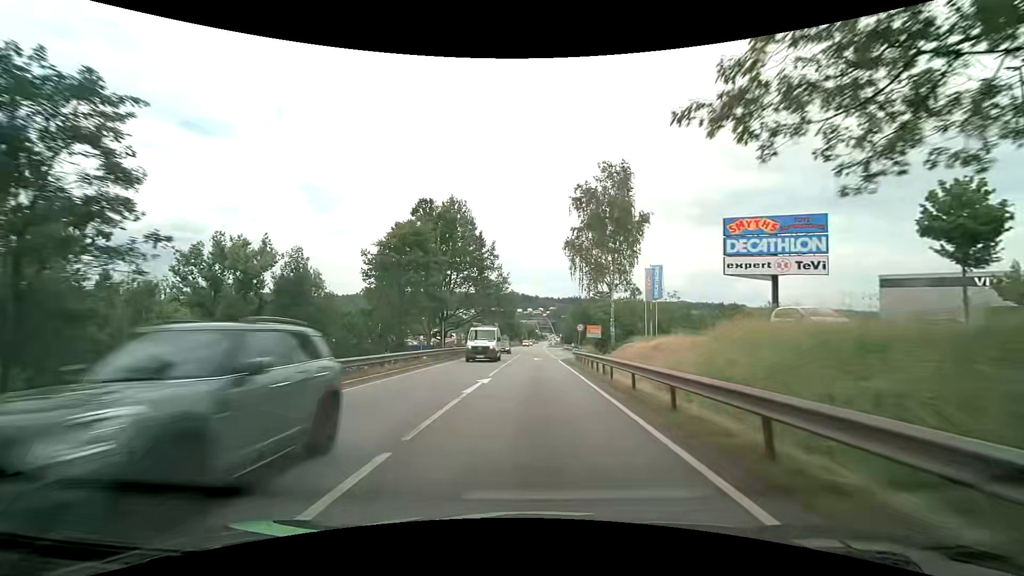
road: primary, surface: asphalt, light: Day
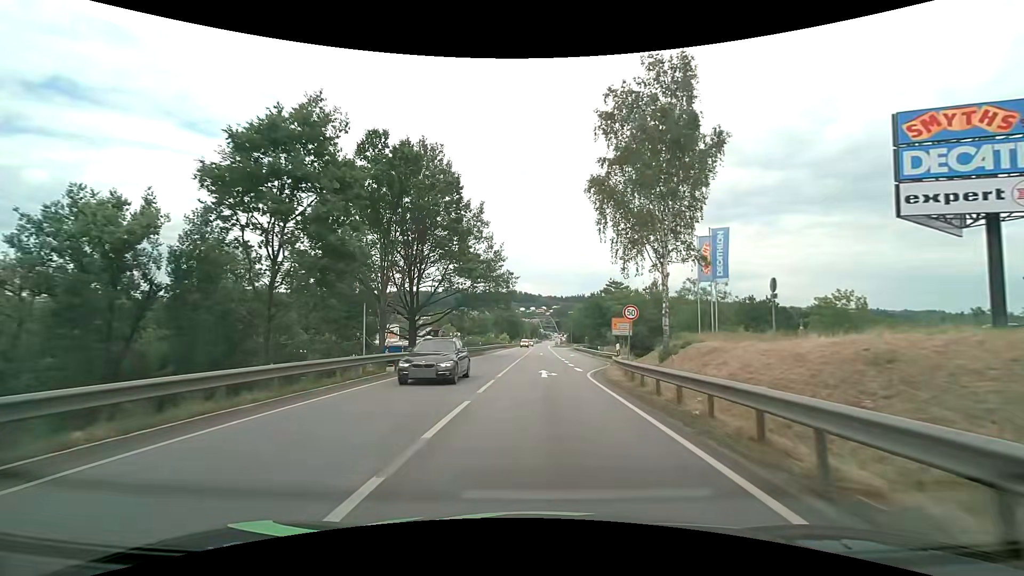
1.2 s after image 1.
(-0.1, +18.4) m; -1°
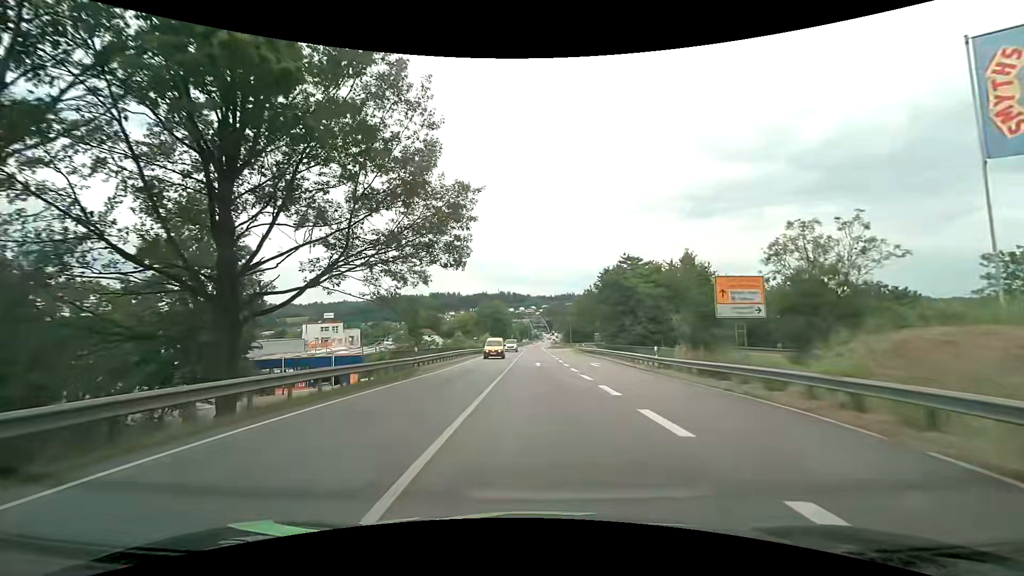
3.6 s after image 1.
(+0.2, +28.3) m; +1°
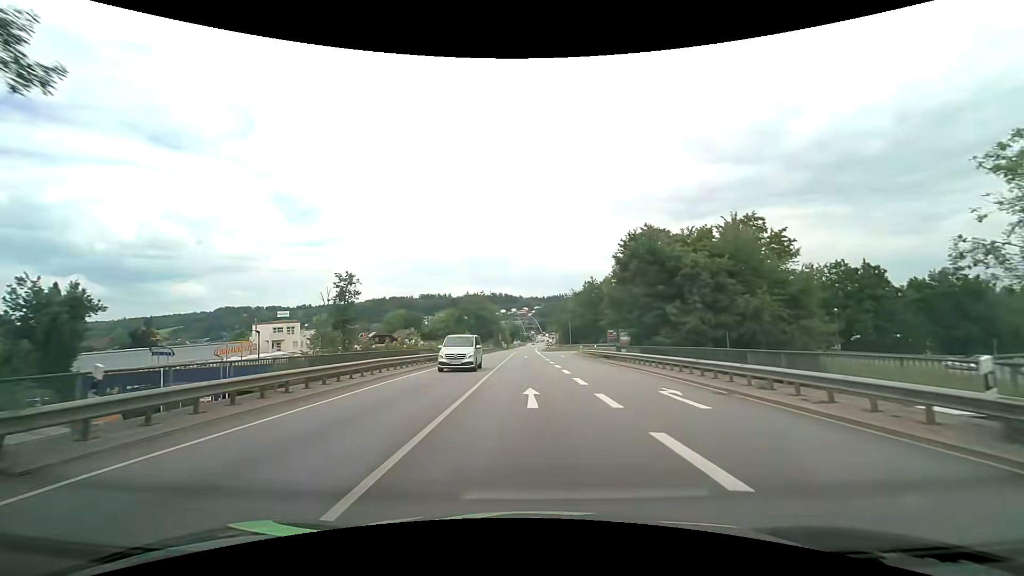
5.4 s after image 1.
(+0.2, +20.8) m; +1°
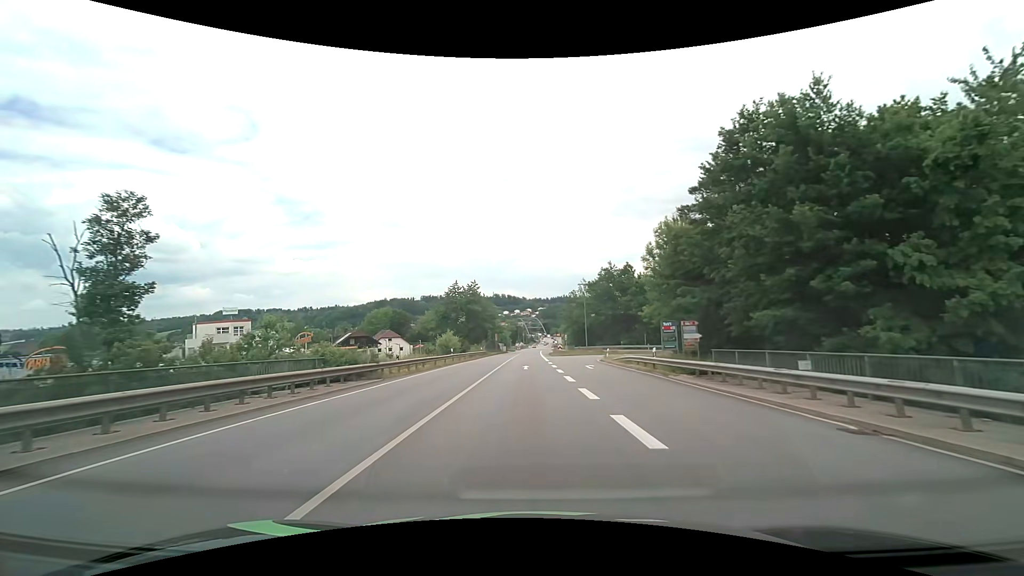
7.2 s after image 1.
(-0.1, +22.3) m; 0°
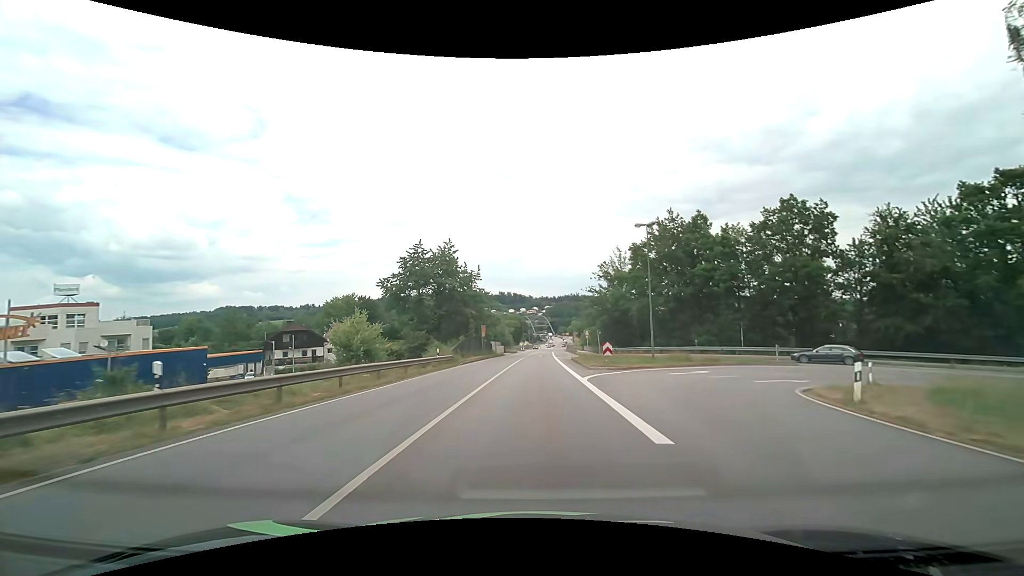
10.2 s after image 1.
(-0.6, +35.8) m; -1°
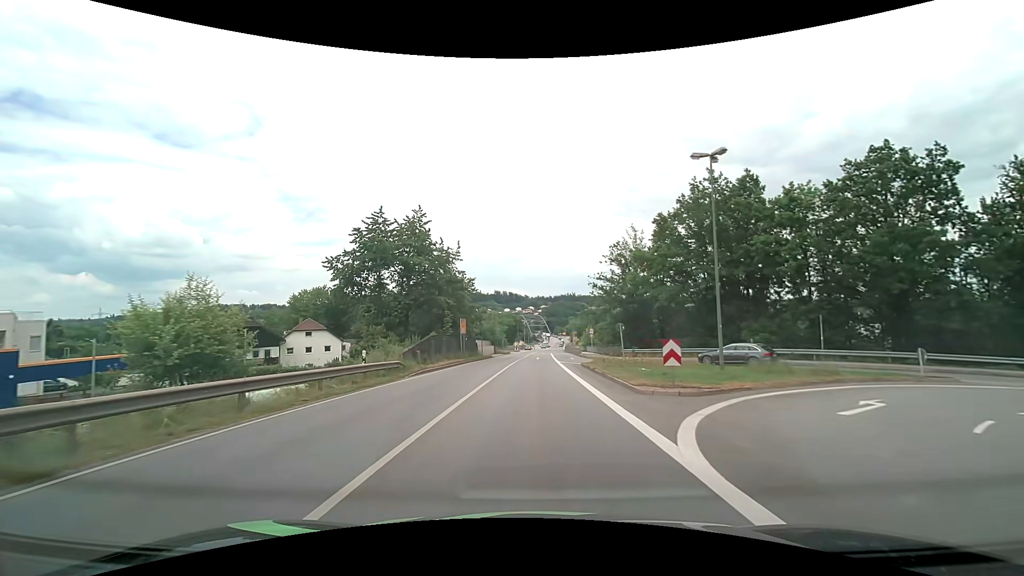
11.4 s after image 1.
(0.0, +13.8) m; 0°
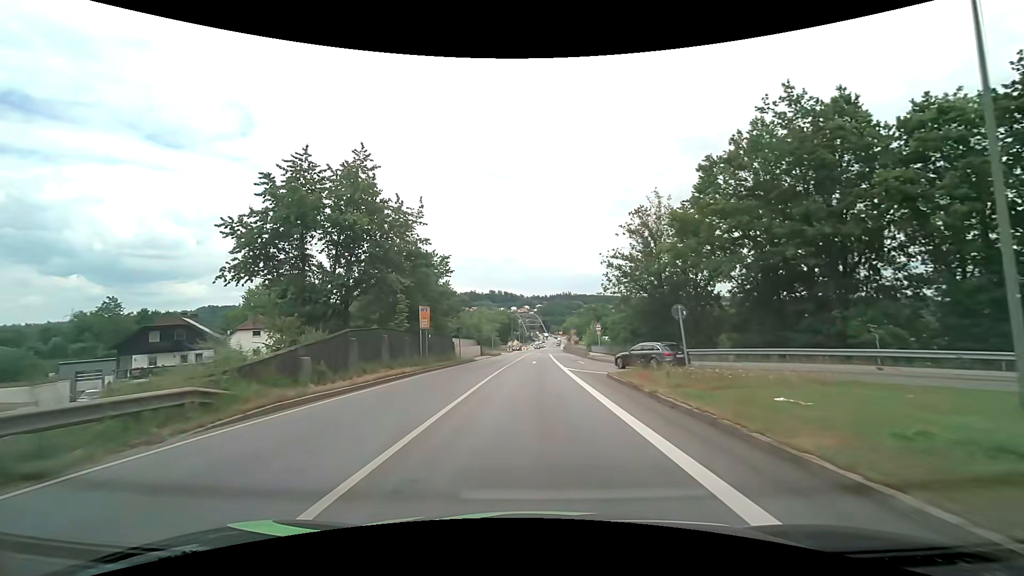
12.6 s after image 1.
(0.0, +14.0) m; +1°
(0, +10) (0, +20) (0, +30) (0, +40) (0, +50) (0, +60) (+1, +70) (+1, +80) (+1, +90) (+2, +100) m
